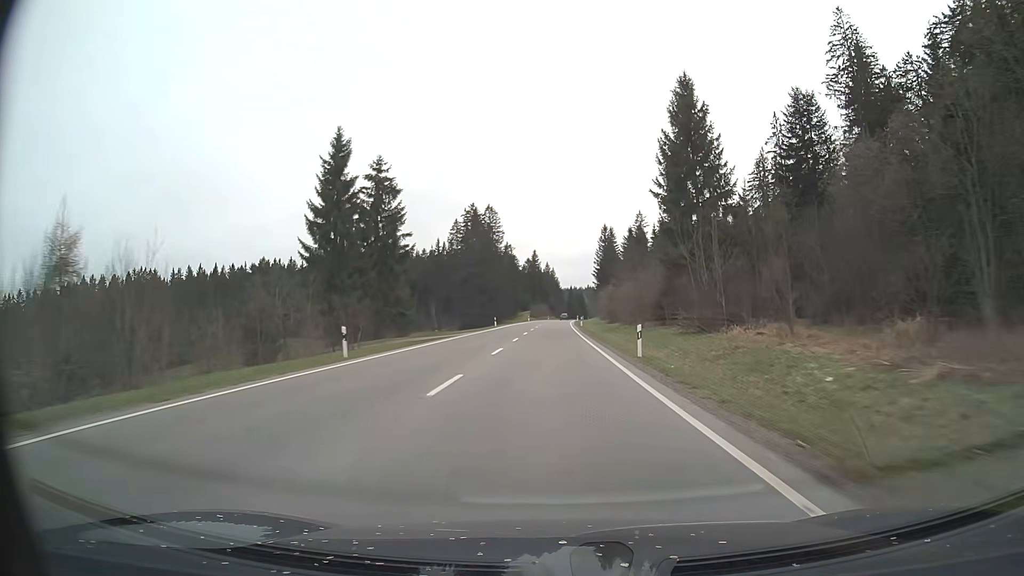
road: primary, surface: asphalt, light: Day
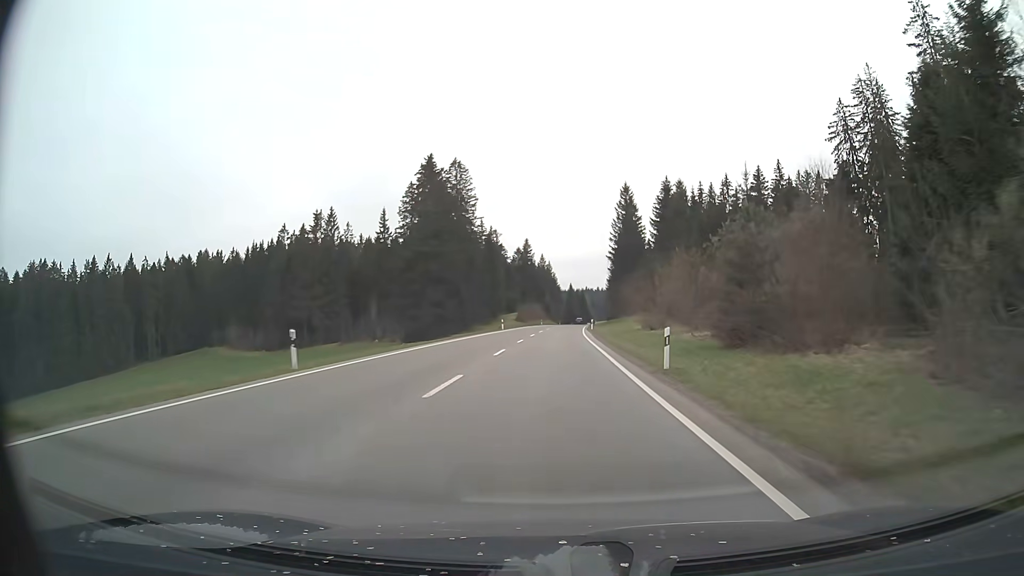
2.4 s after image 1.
(+0.3, +59.9) m; +1°
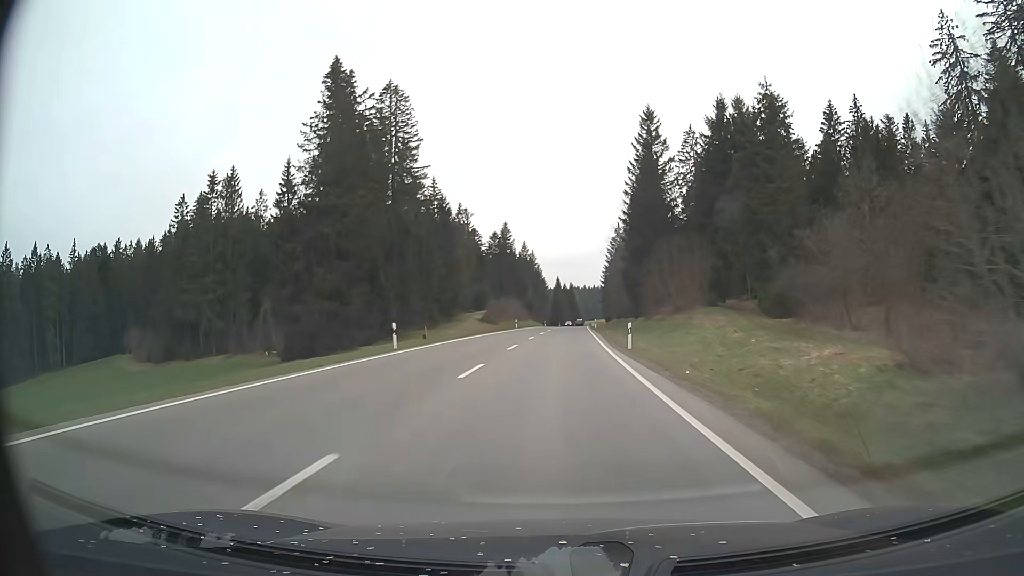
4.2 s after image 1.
(+0.3, +45.0) m; +1°
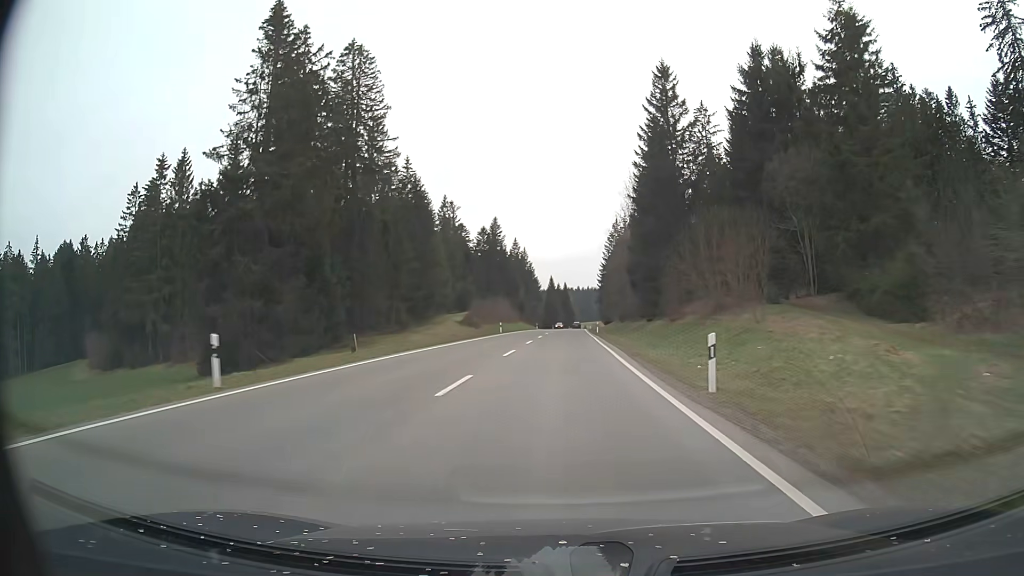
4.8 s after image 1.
(+0.1, +15.0) m; +1°
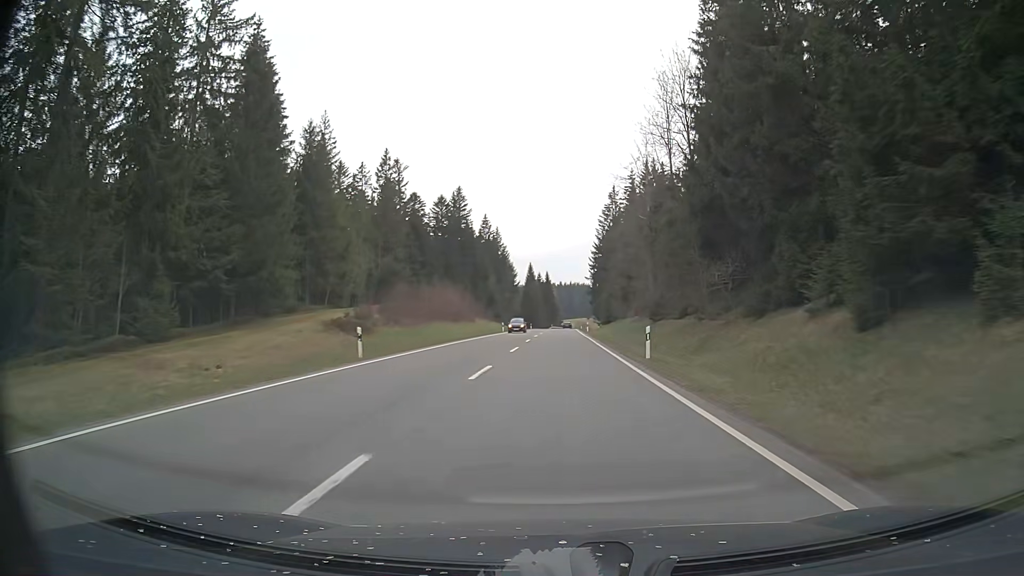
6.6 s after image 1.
(+0.6, +45.0) m; +2°
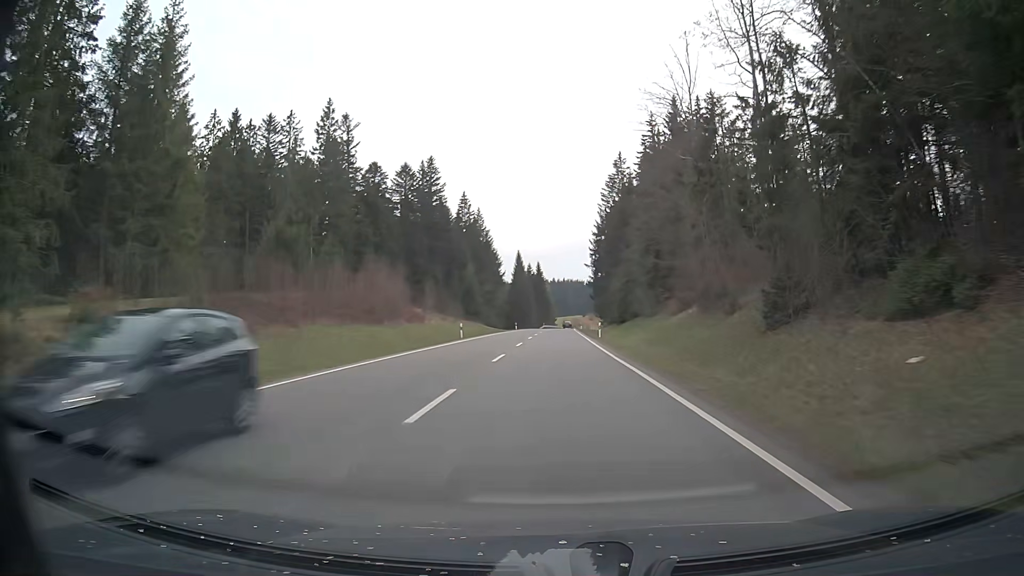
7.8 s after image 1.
(+0.1, +30.1) m; +1°
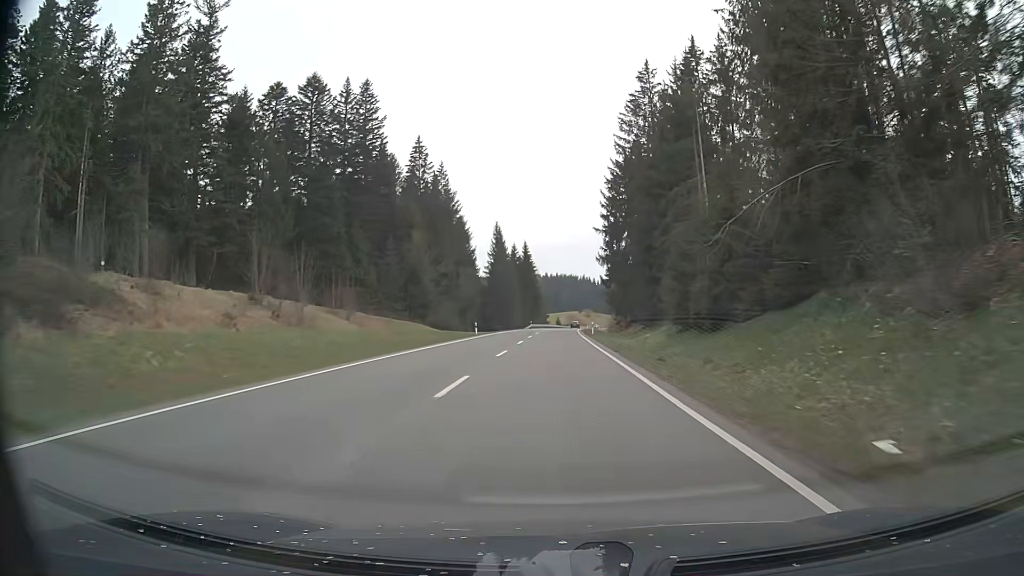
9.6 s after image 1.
(-0.1, +45.2) m; 0°
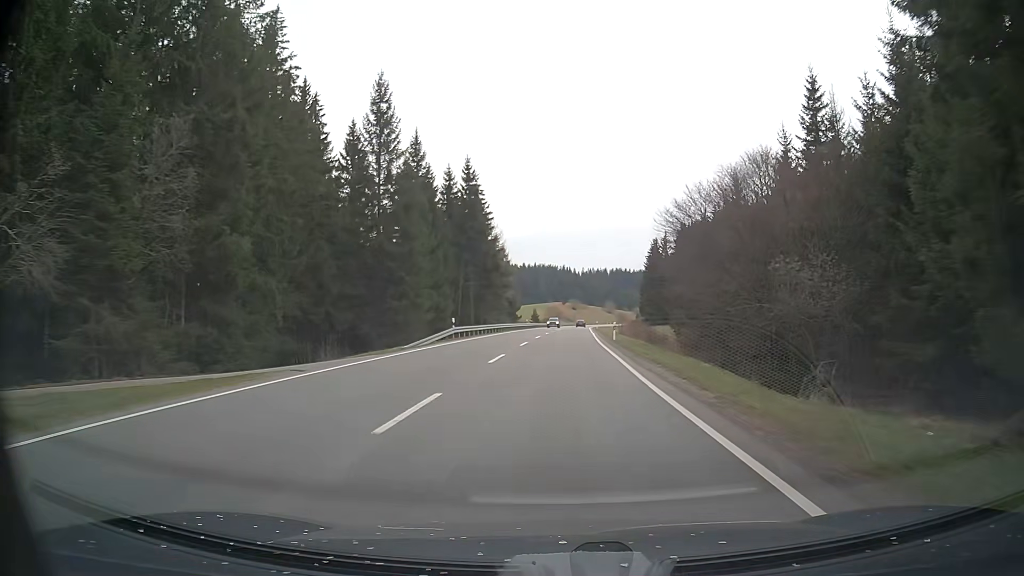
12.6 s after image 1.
(+0.7, +75.4) m; +2°
(0, +10) (0, +20) (0, +30) (+1, +40) (+1, +50) (+1, +60) (+2, +70) (+2, +80) (+3, +90) (+4, +100) m
